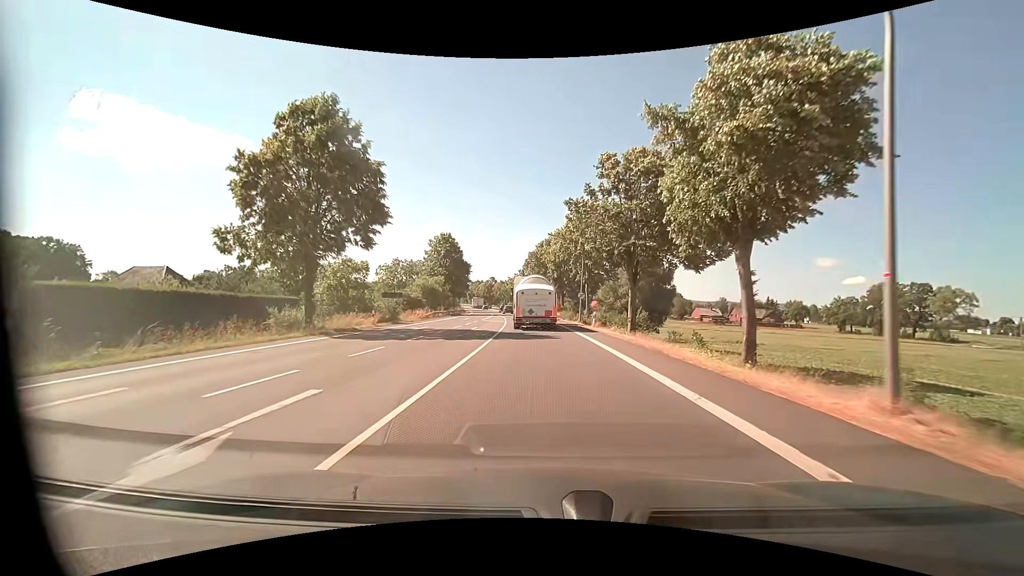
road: primary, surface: asphalt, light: Day
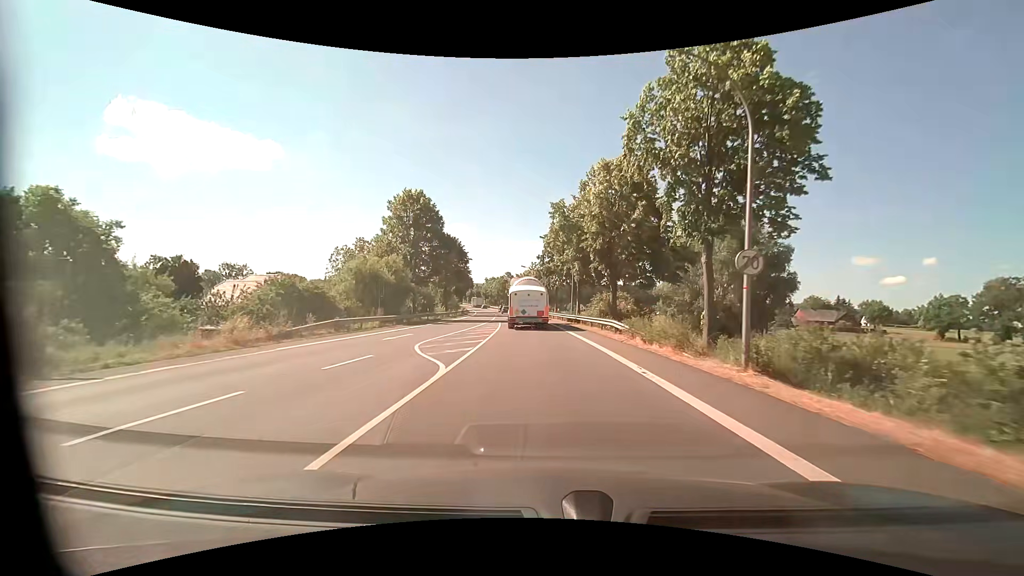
(-0.7, +33.3) m; -3°
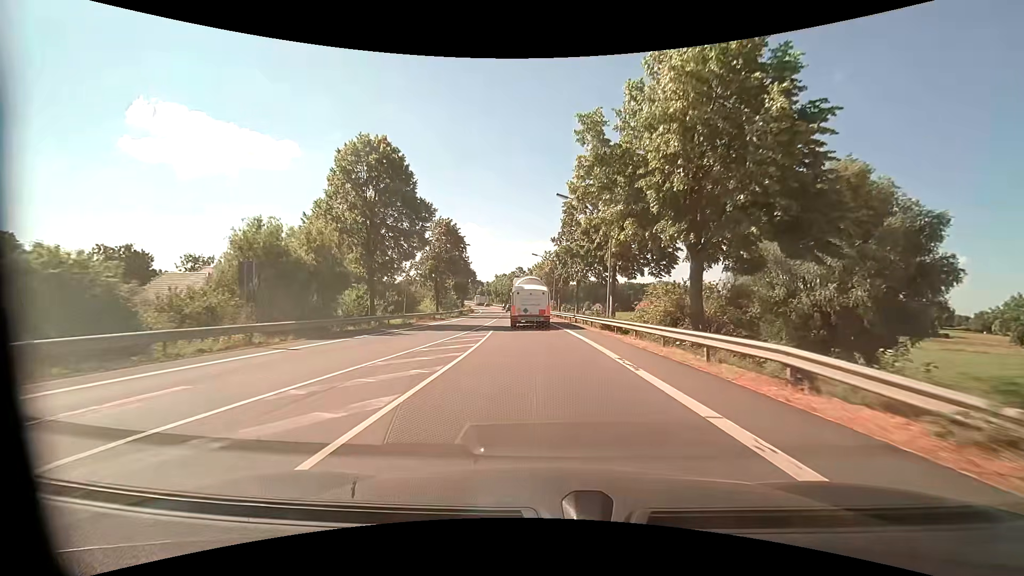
(-0.3, +17.3) m; -2°
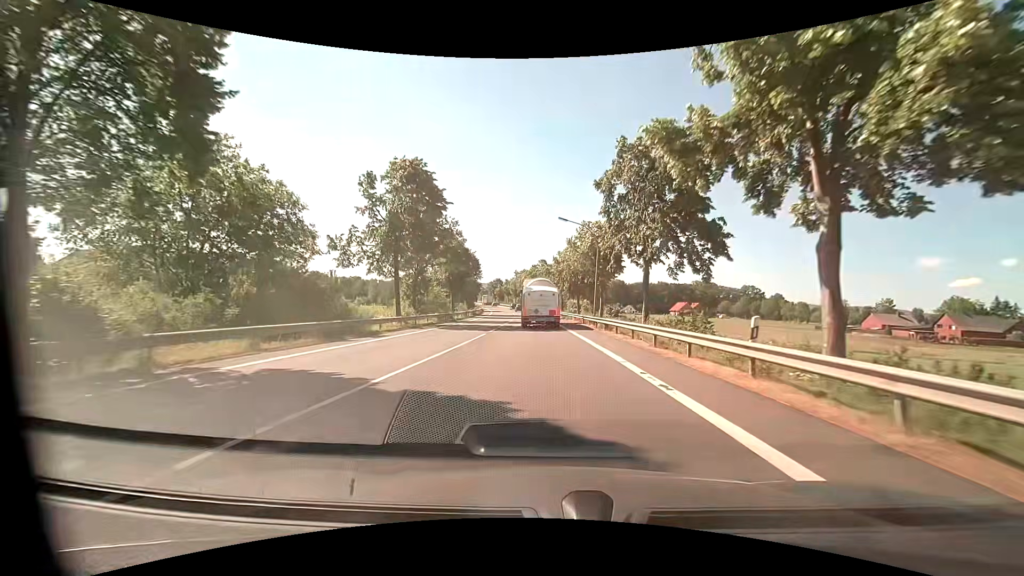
(-0.8, +26.7) m; -3°
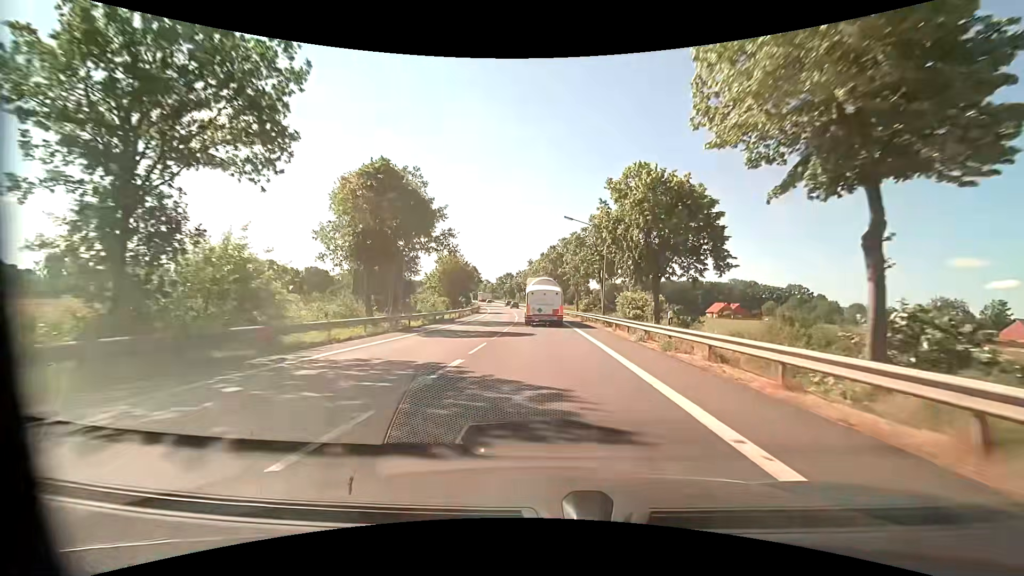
(-0.6, +37.1) m; -1°
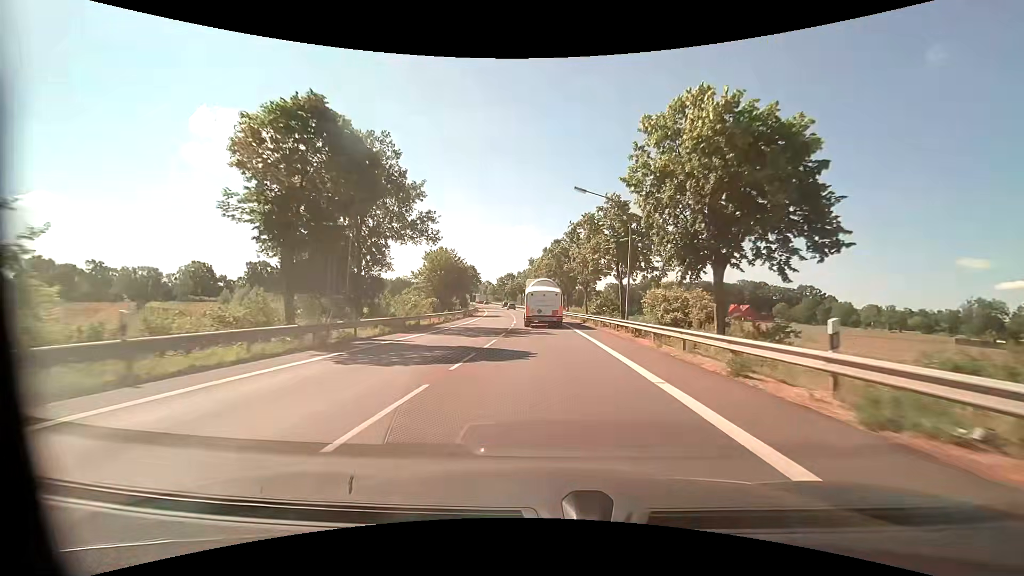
(-0.1, +9.5) m; -1°
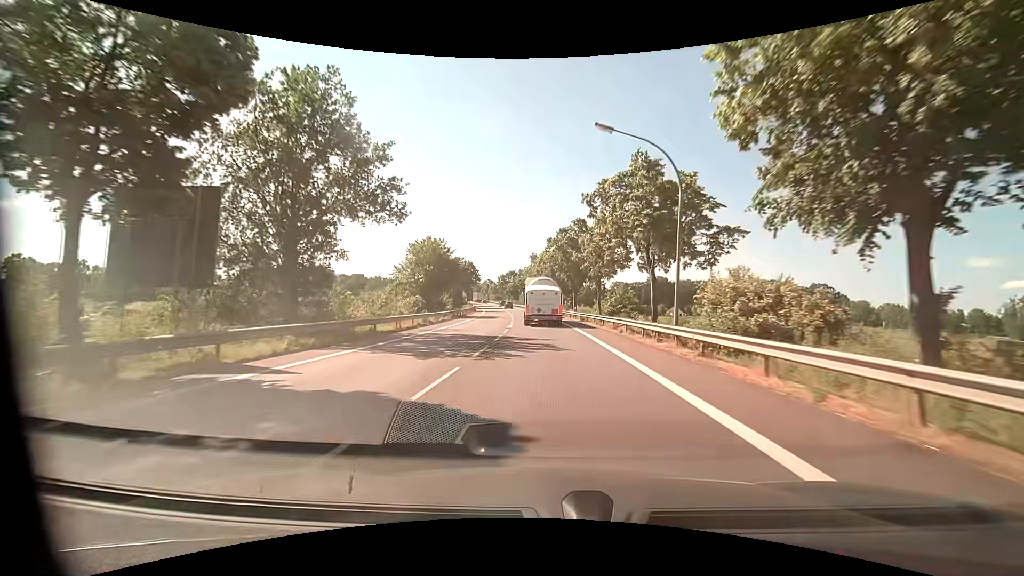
(0.0, +9.6) m; 0°
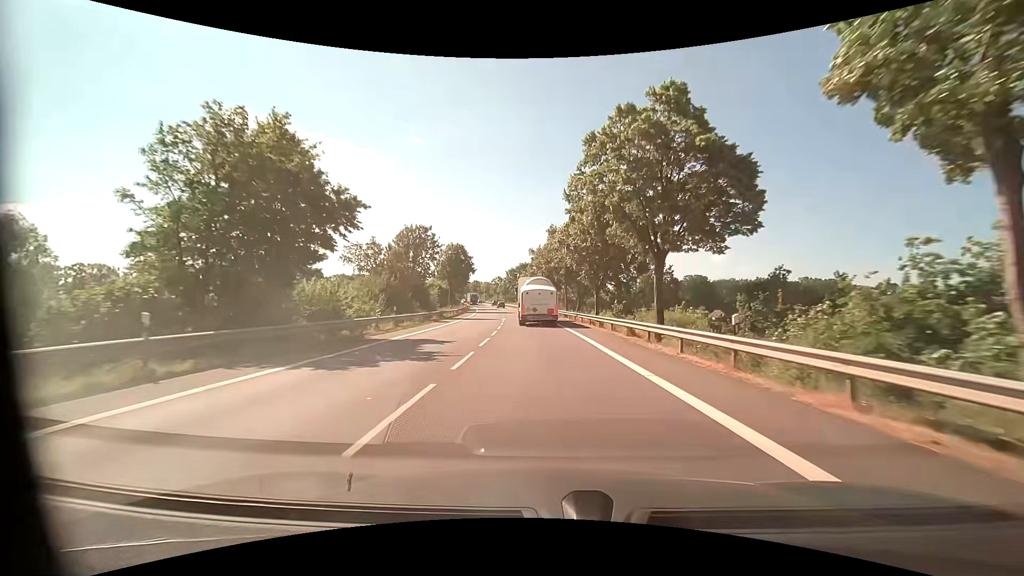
(-0.9, +38.8) m; -3°
(0, +10) (0, +20) (0, +30) (-1, +40) (-2, +50) (-3, +60) (-4, +70) (-5, +80) (-6, +90) (-7, +100) m
